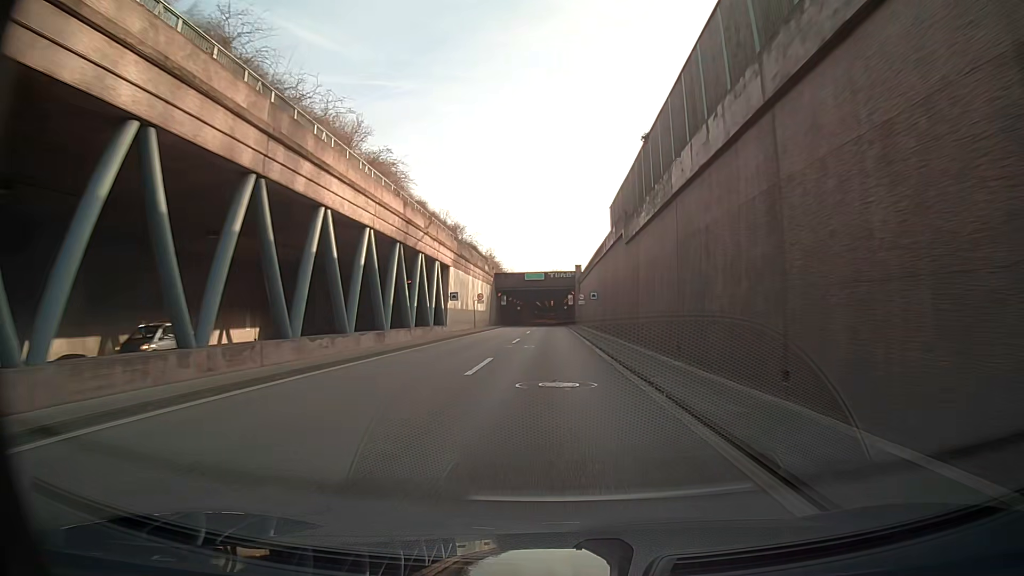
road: trunk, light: Day
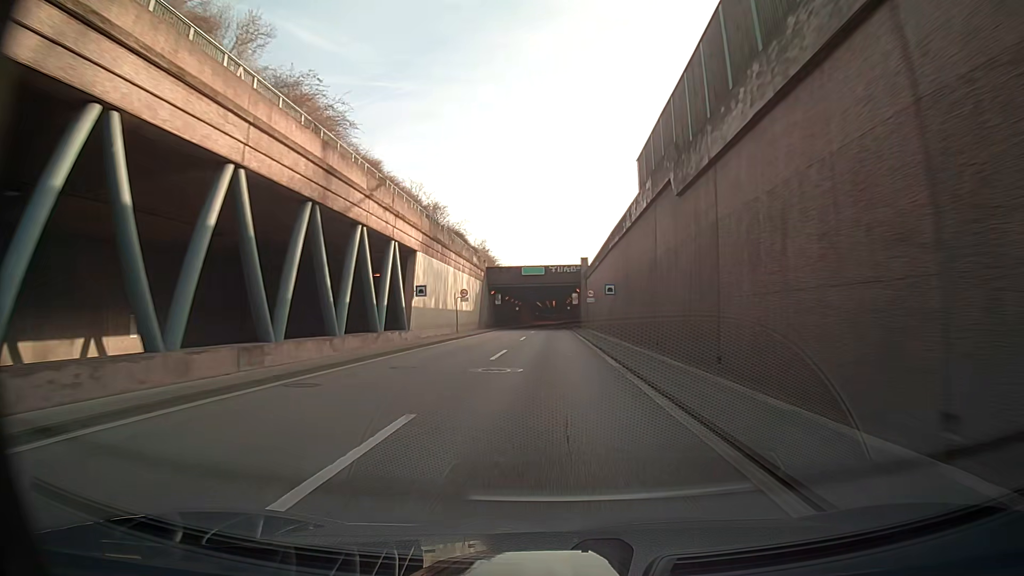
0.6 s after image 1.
(0.0, +12.2) m; 0°
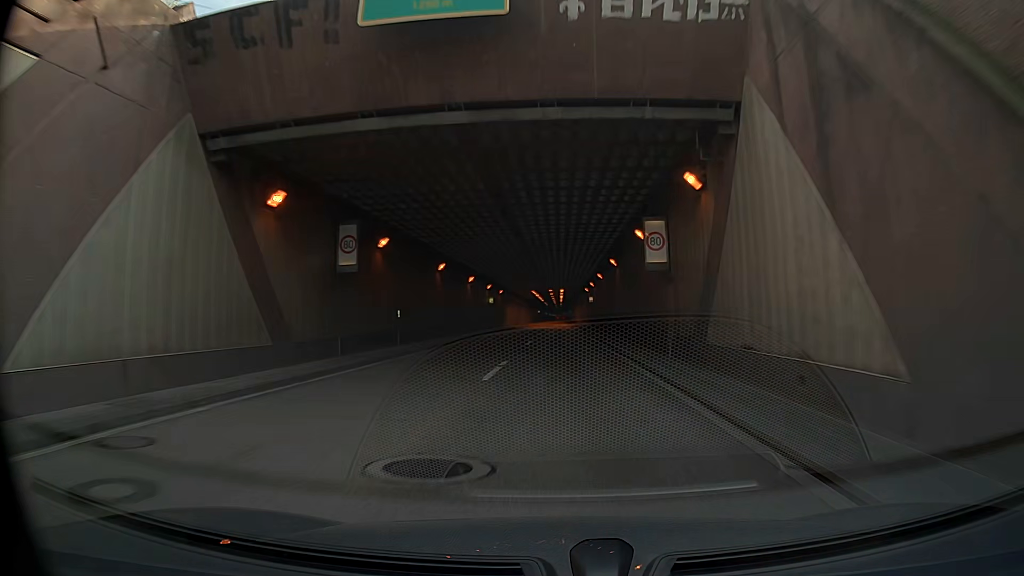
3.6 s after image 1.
(-0.2, +60.9) m; 0°
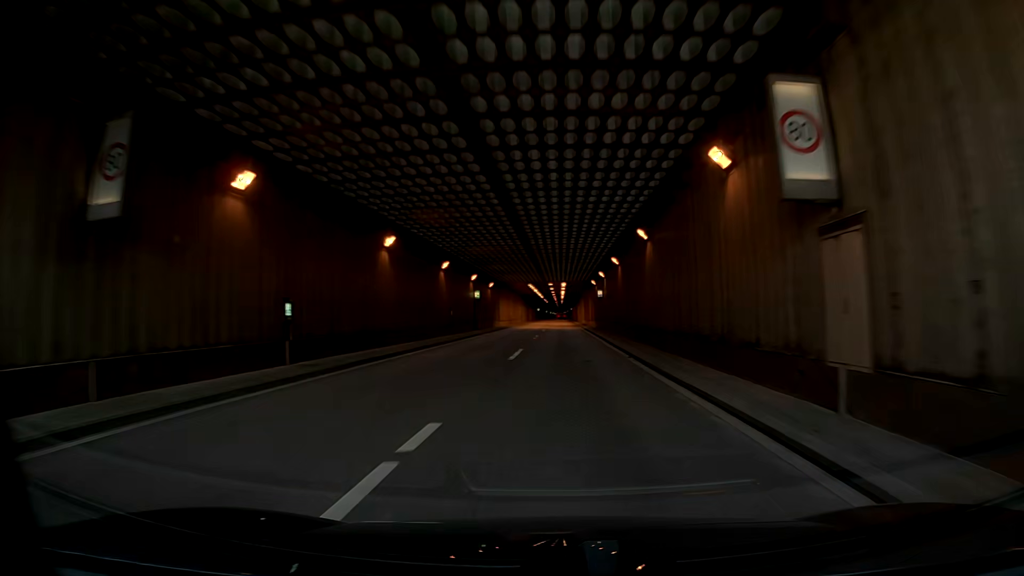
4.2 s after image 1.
(+0.1, +12.2) m; +1°
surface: asphalt
